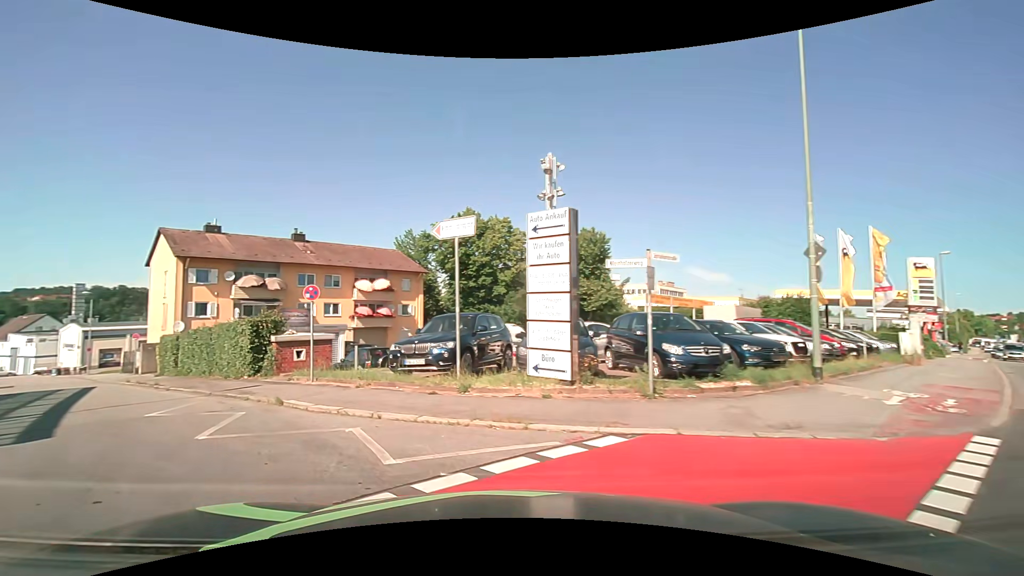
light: Day
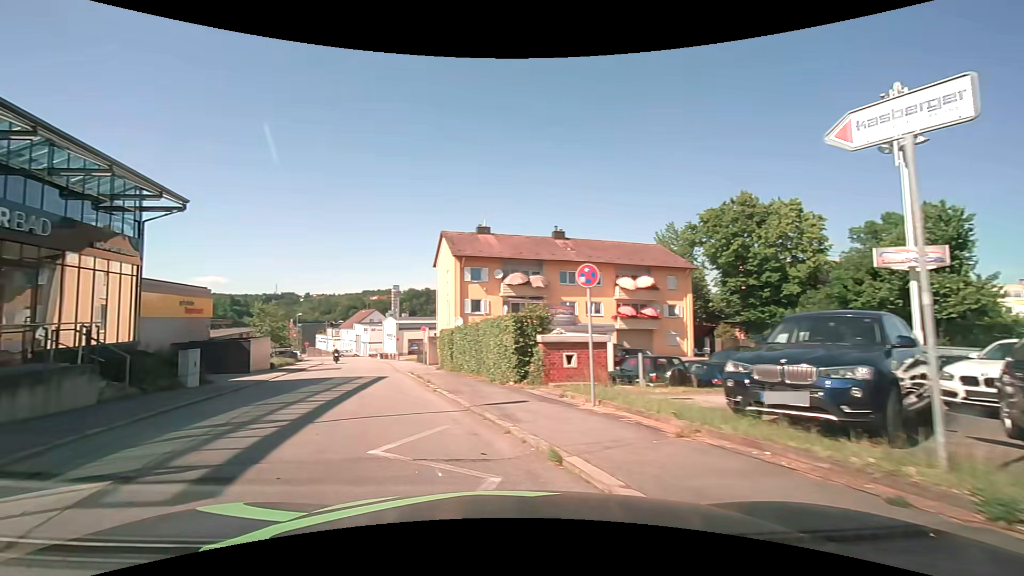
(-1.2, +4.9) m; -29°
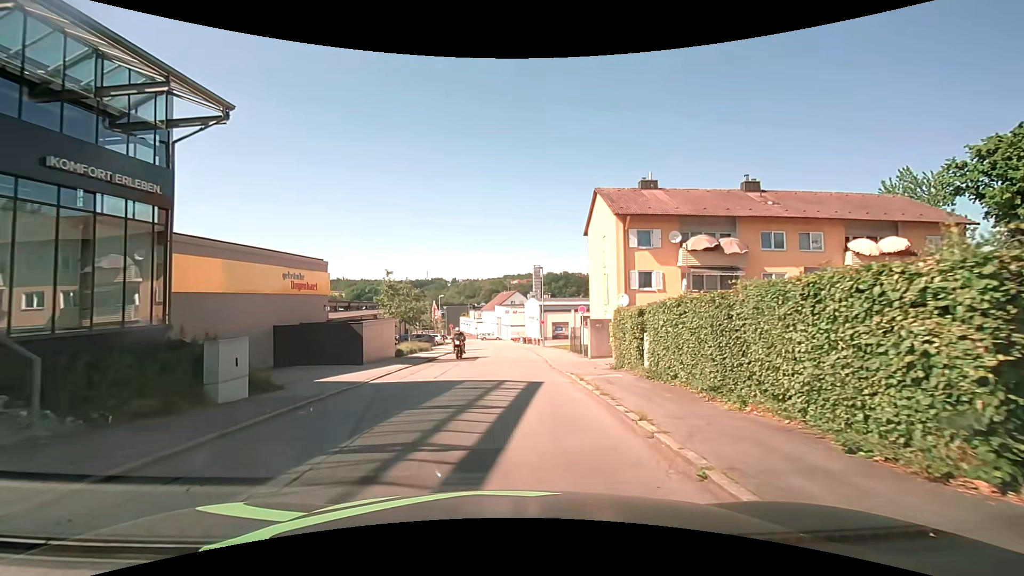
(-2.1, +9.5) m; -15°
(0, +10) (0, +20) (0, +30) (0, +40) (-1, +50) (-2, +60) (-3, +70) (-4, +80) (-6, +90) (-9, +99) m
